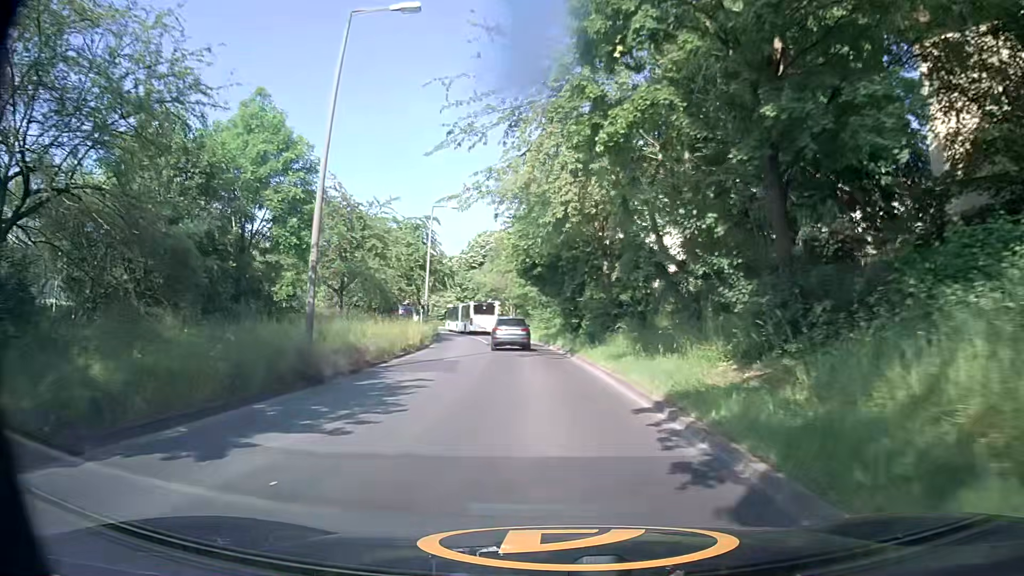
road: tertiary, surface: asphalt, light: Day
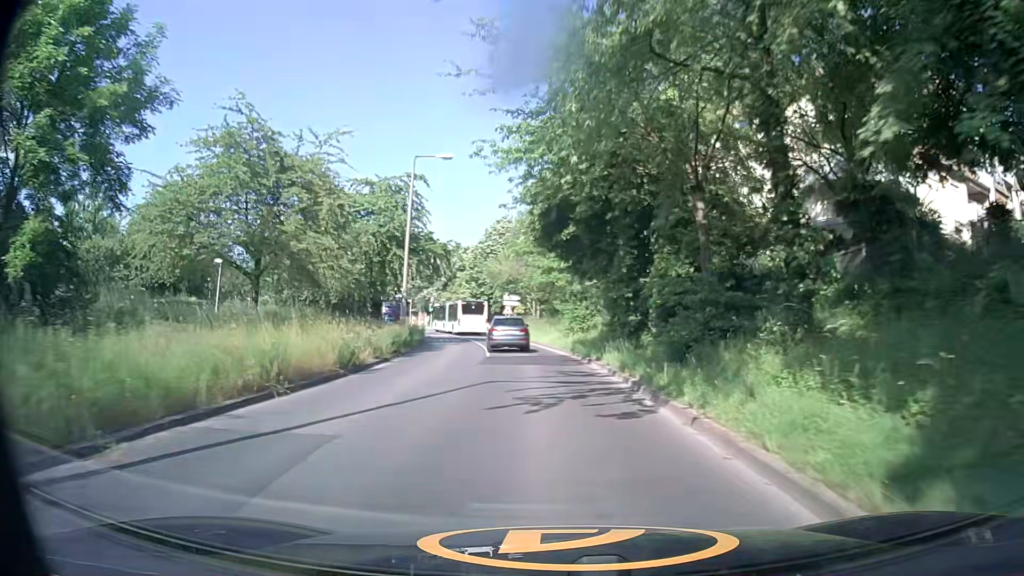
(-0.3, +16.2) m; -3°
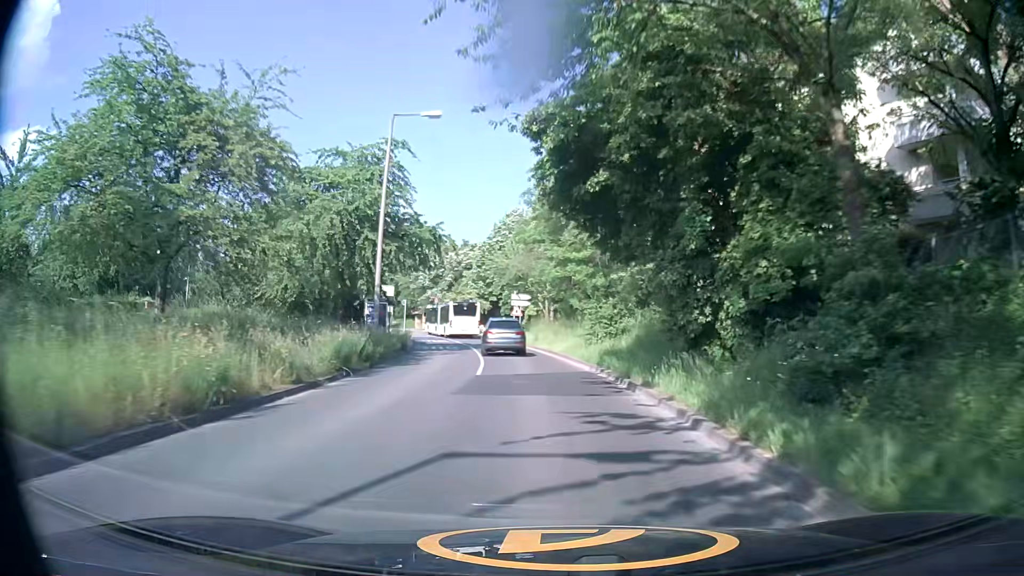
(+0.1, +8.0) m; 0°
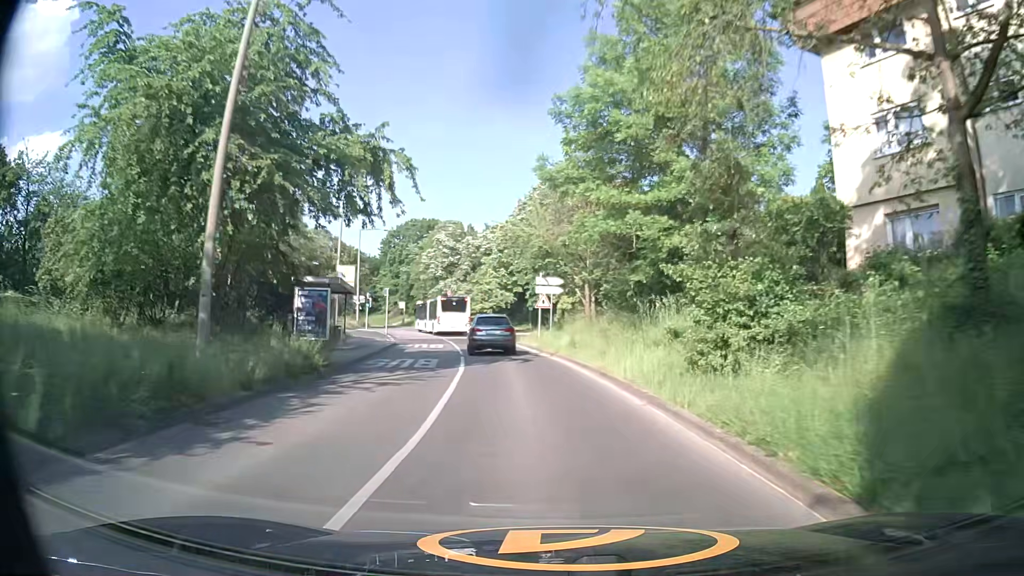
(-0.3, +15.7) m; -2°
(0, +10) (-1, +20) (-3, +30) (-5, +40) (-7, +49) (-10, +59) (-13, +68) (-17, +78) (-21, +87) (-25, +96) m
